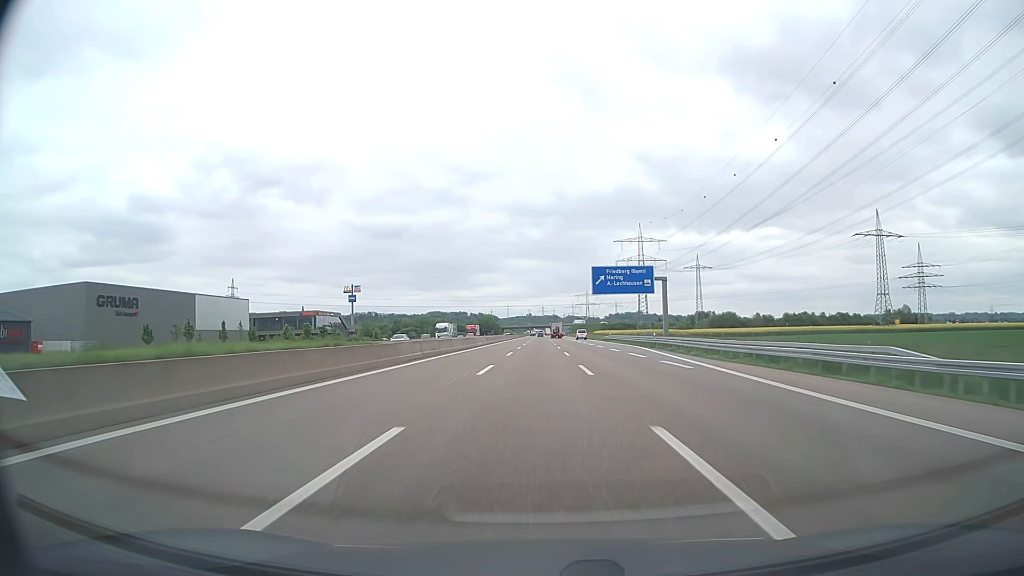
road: motorway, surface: asphalt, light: Day
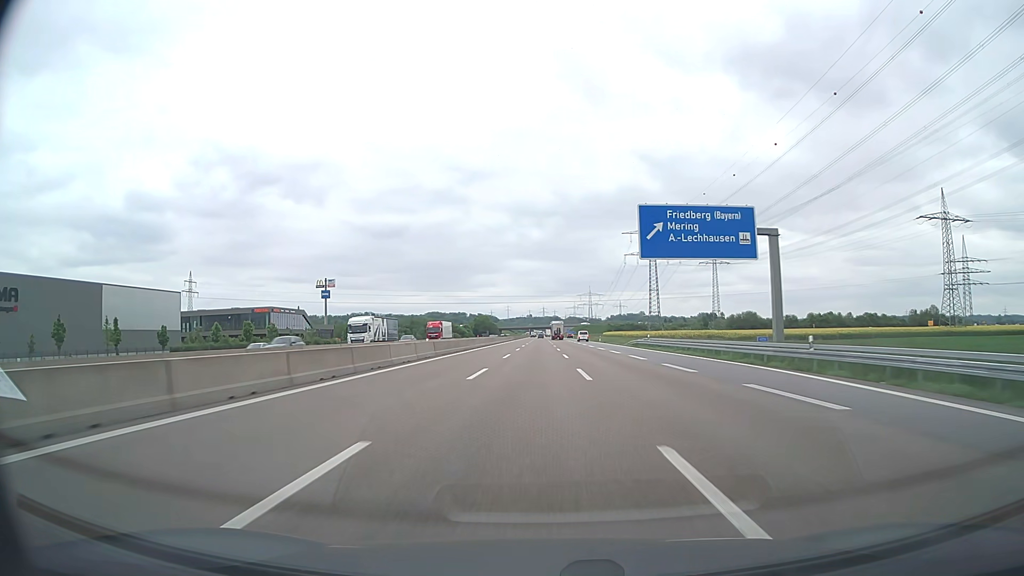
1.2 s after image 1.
(0.0, +37.4) m; 0°
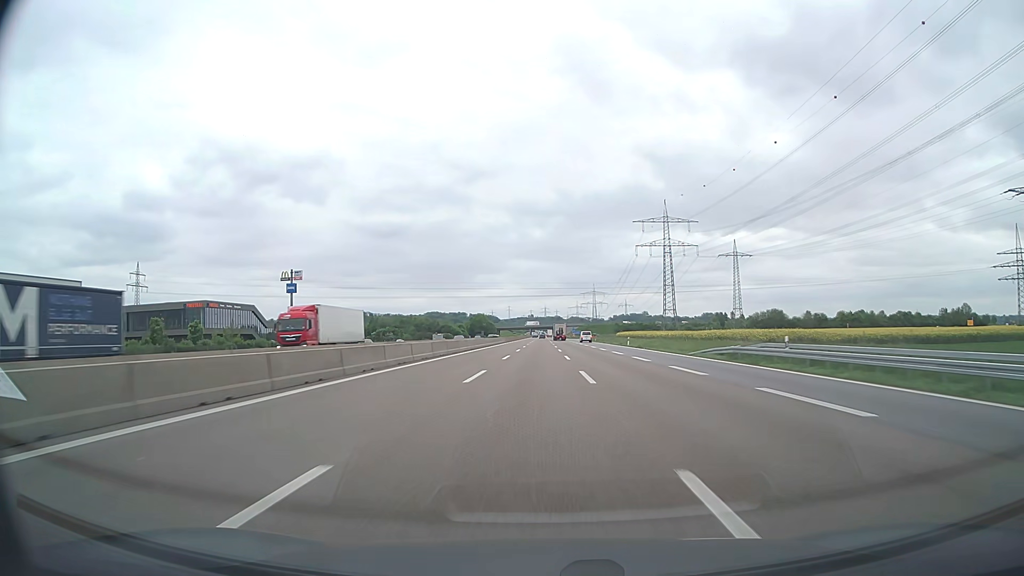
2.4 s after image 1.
(0.0, +37.4) m; 0°
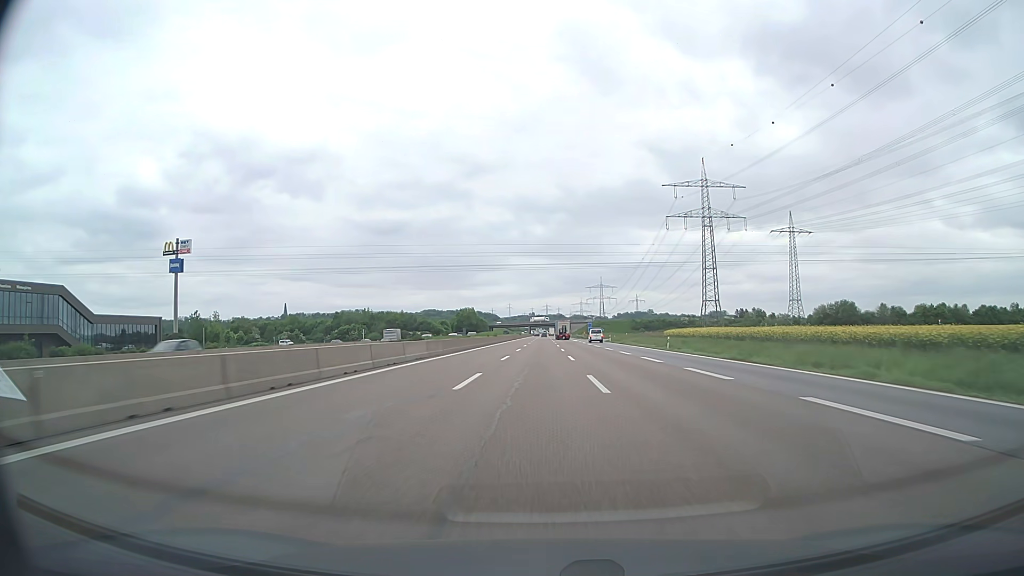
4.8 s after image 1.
(-0.2, +75.0) m; 0°
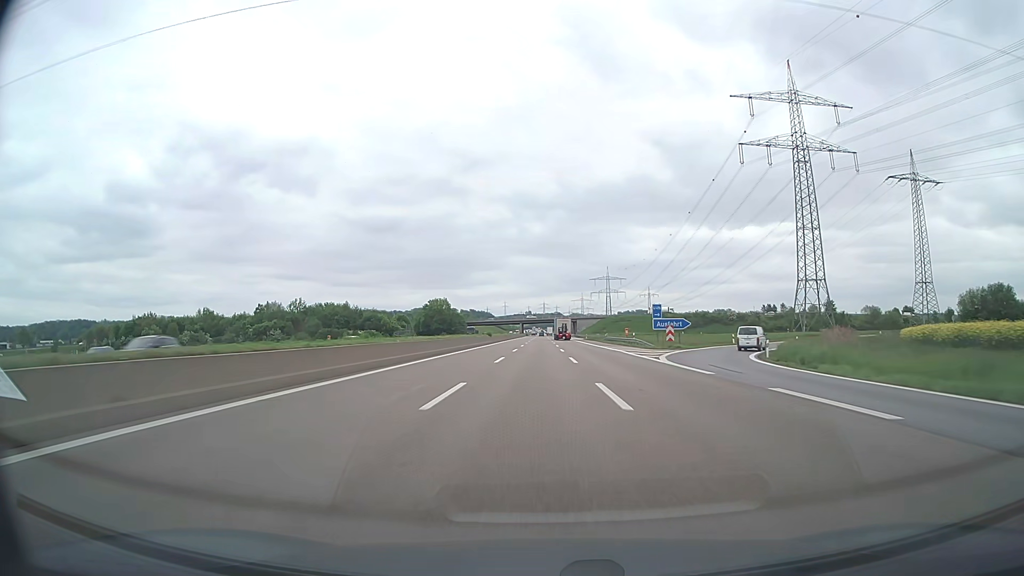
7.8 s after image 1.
(+0.1, +93.7) m; 0°
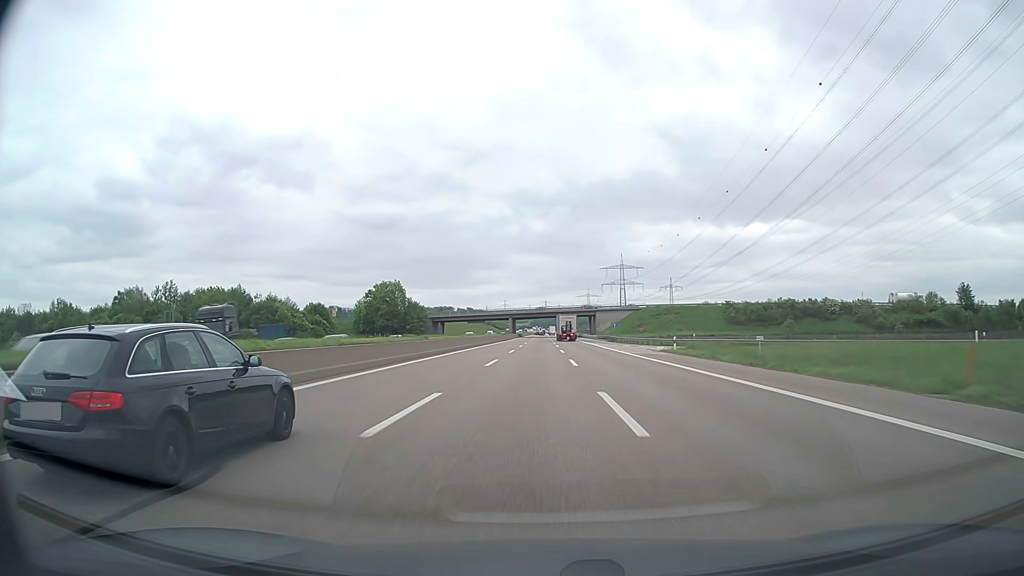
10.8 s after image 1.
(0.0, +92.9) m; 0°
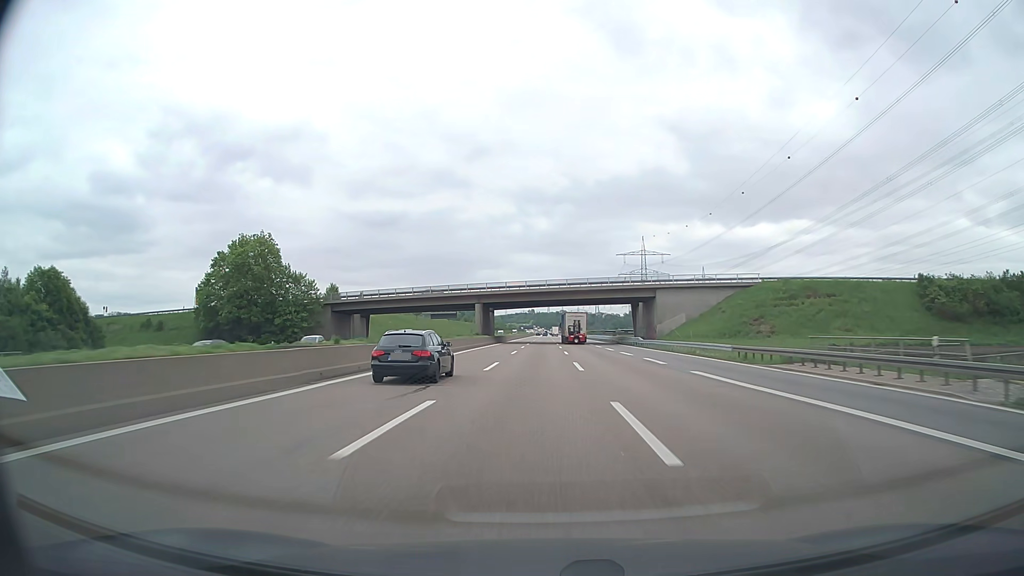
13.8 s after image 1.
(0.0, +91.5) m; 0°
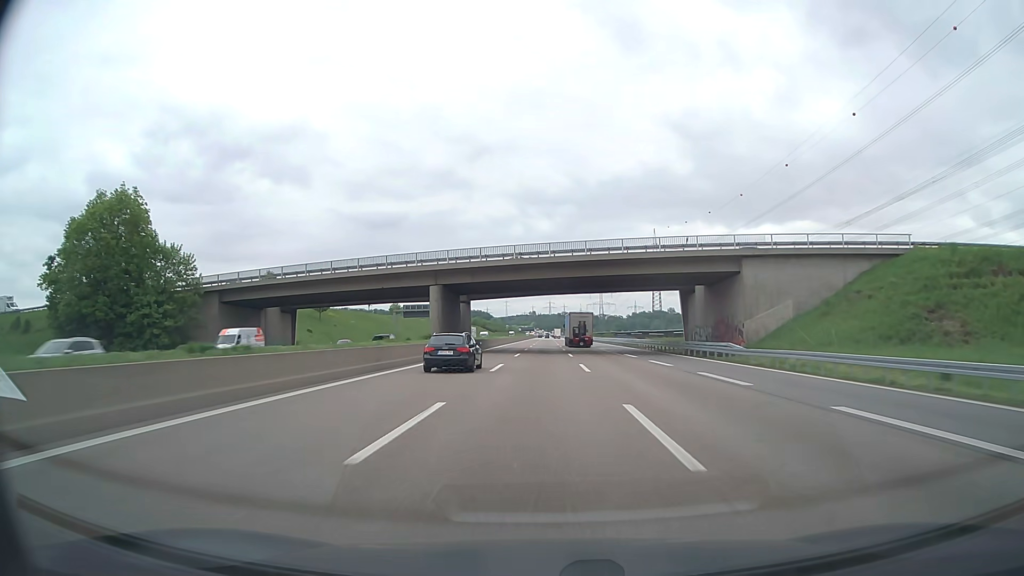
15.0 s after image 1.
(0.0, +36.2) m; 0°
(0, +10) (0, +20) (0, +30) (0, +40) (0, +50) (0, +60) (0, +70) (0, +80) (0, +90) (0, +100) m
